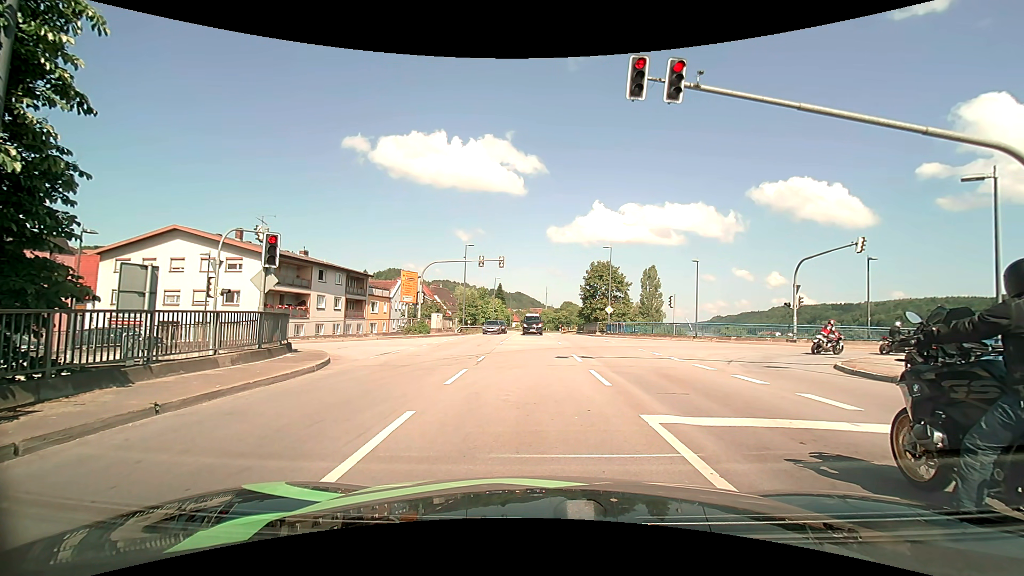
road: primary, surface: asphalt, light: Day
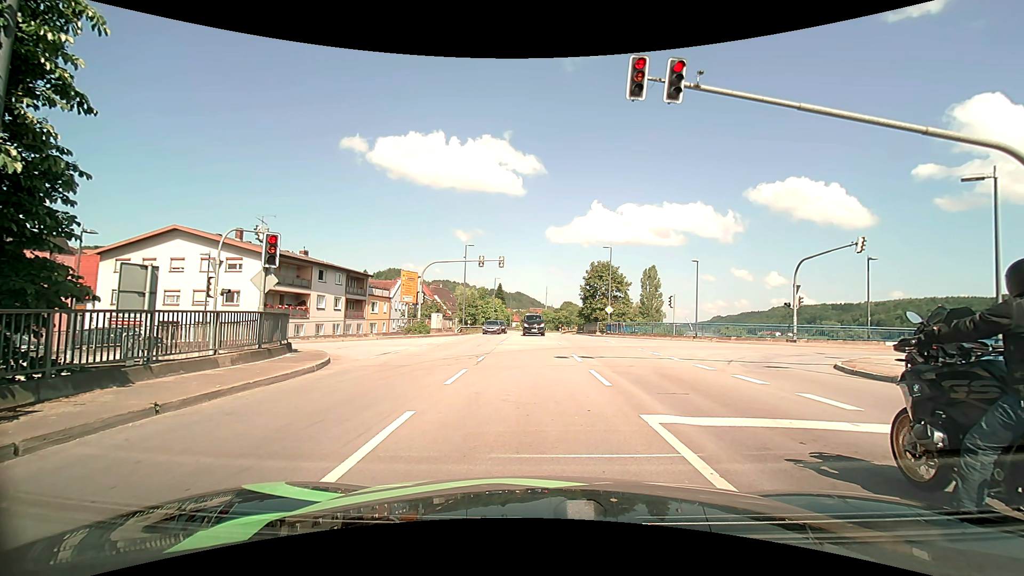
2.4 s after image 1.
(0.0, 0.0) m; 0°
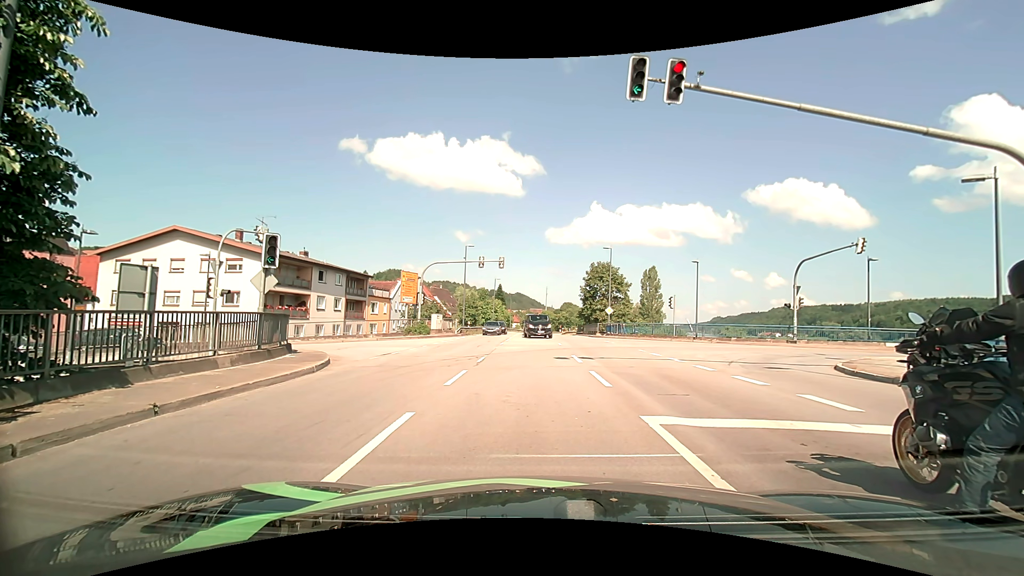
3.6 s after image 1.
(0.0, 0.0) m; 0°
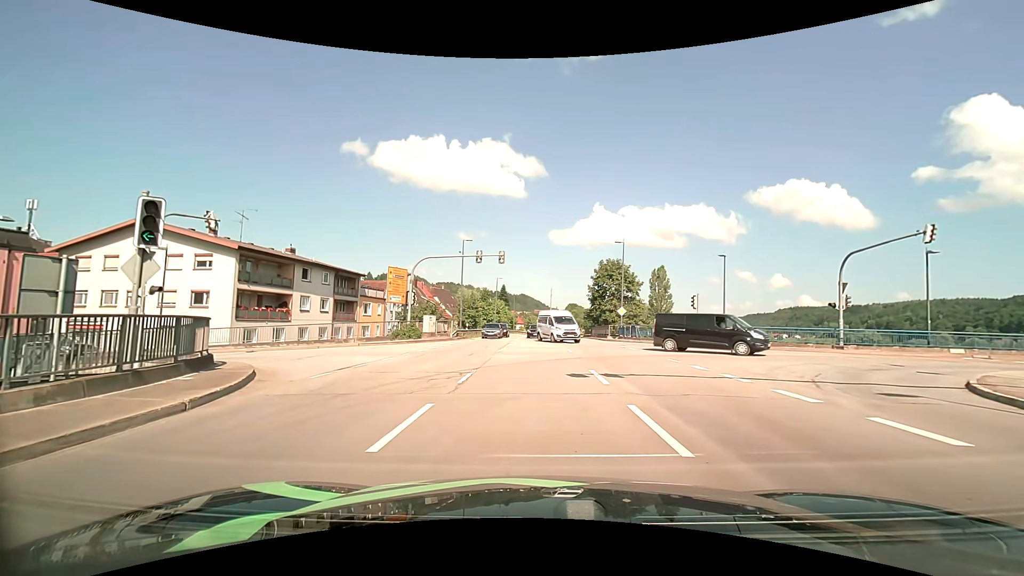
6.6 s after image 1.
(0.0, +5.2) m; -1°
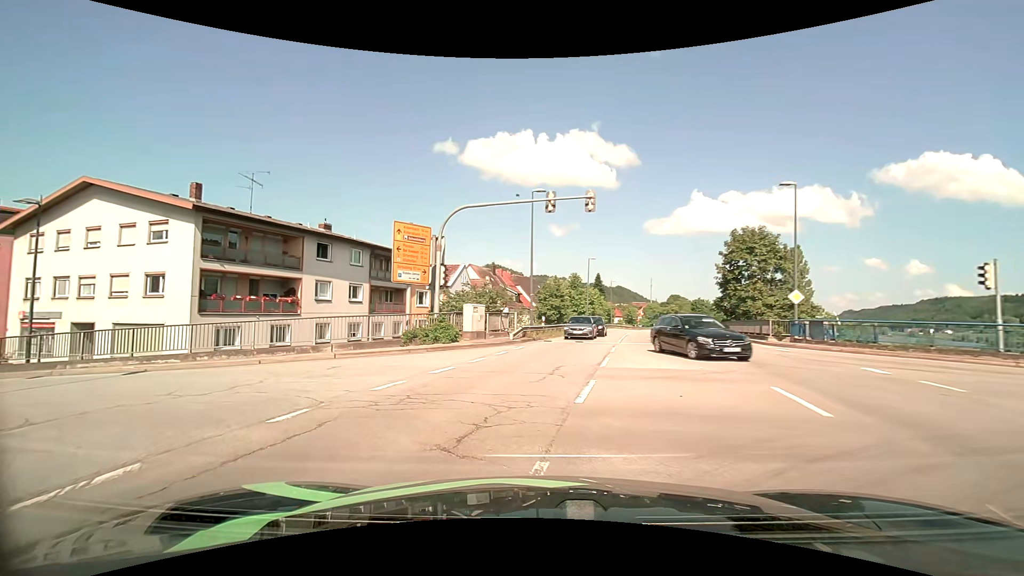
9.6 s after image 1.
(-0.6, +15.9) m; -11°
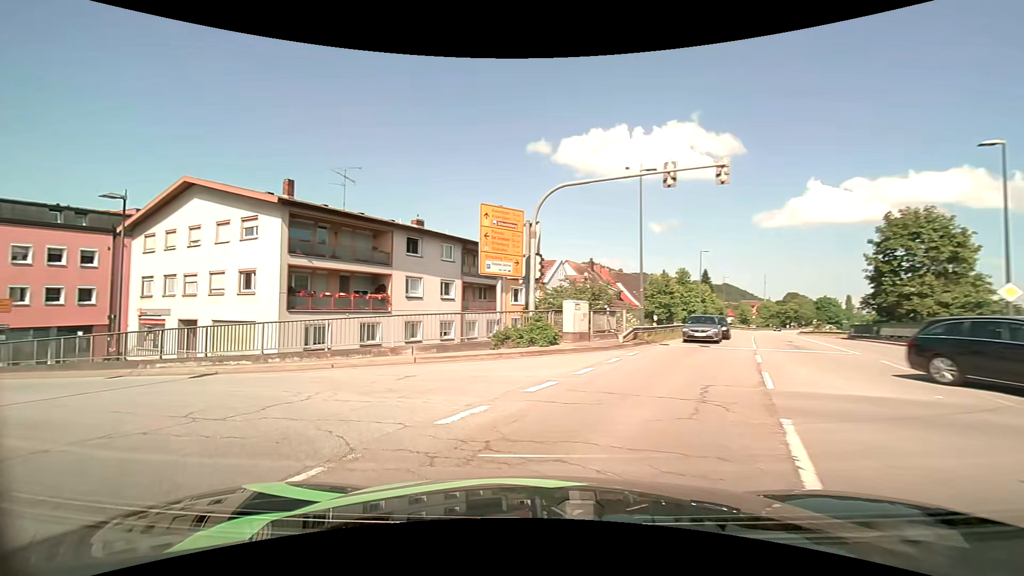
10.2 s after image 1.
(-0.3, +3.4) m; -9°
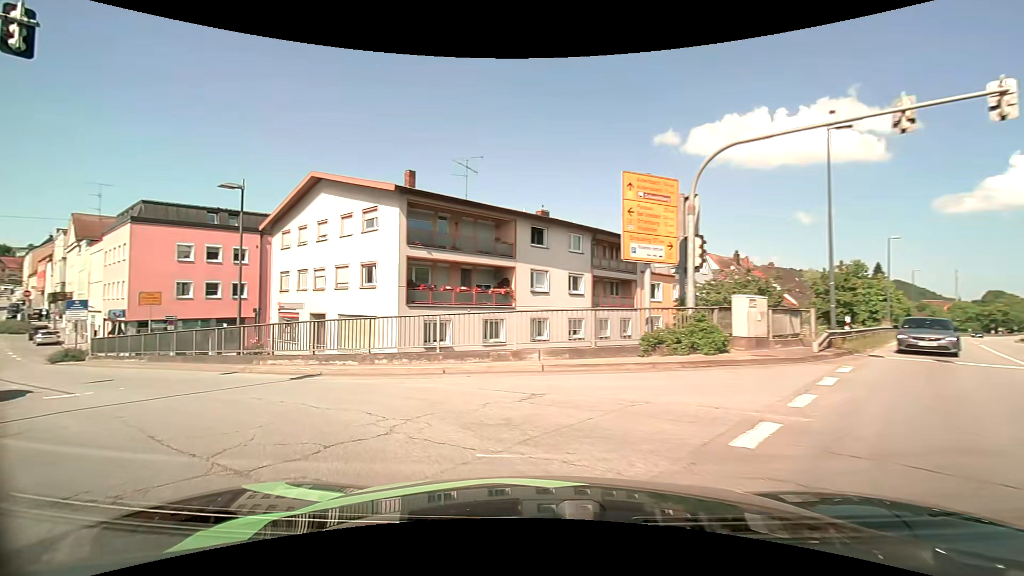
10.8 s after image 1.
(-0.5, +3.4) m; -17°
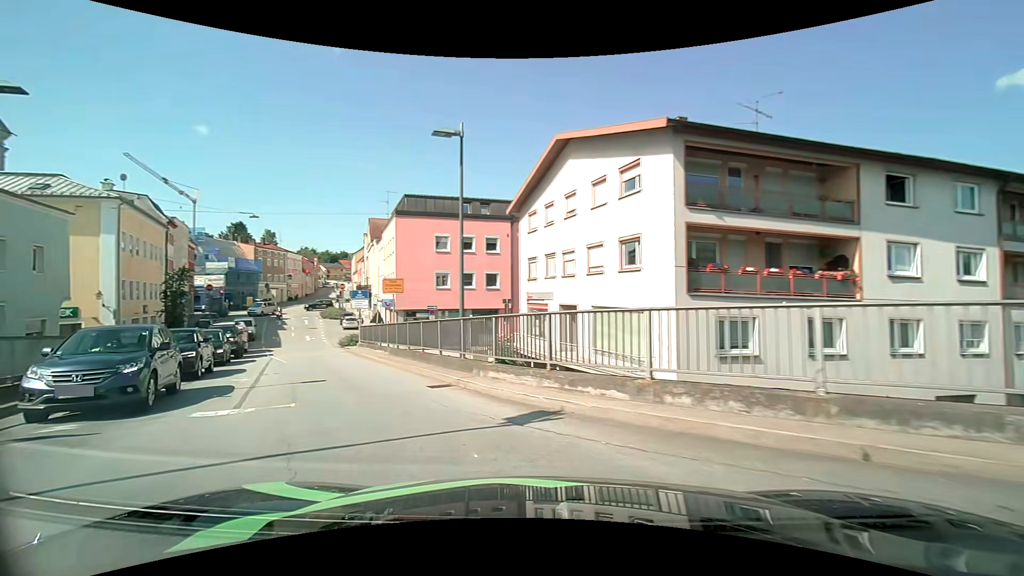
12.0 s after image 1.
(-1.8, +7.0) m; -27°
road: tertiary
(-3, +10) (-7, +18) (-12, +27) (-17, +36) (-22, +45) (-26, +54) (-31, +63) (-35, +71) (-39, +81) (-42, +90) m
